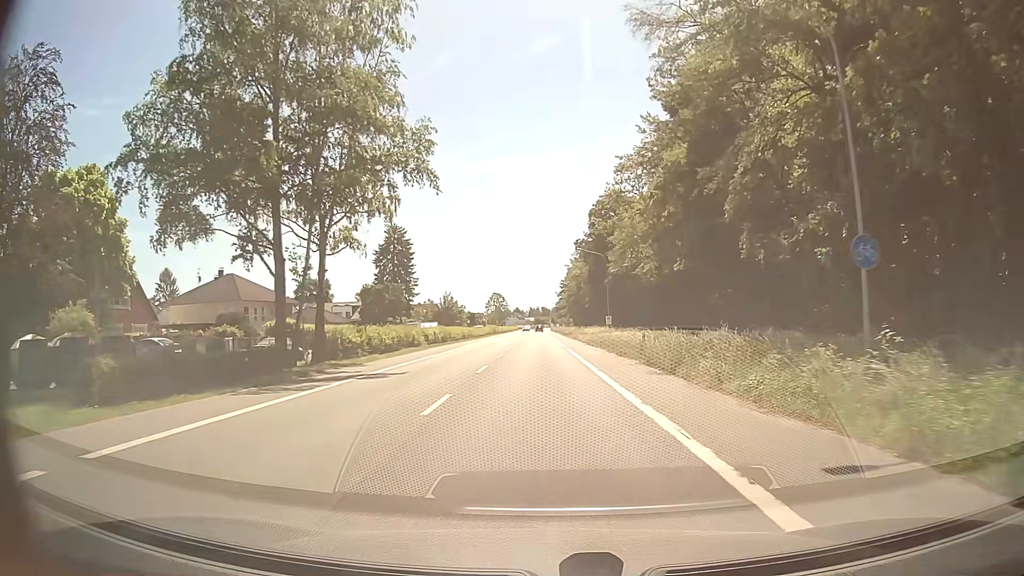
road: primary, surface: asphalt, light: Day
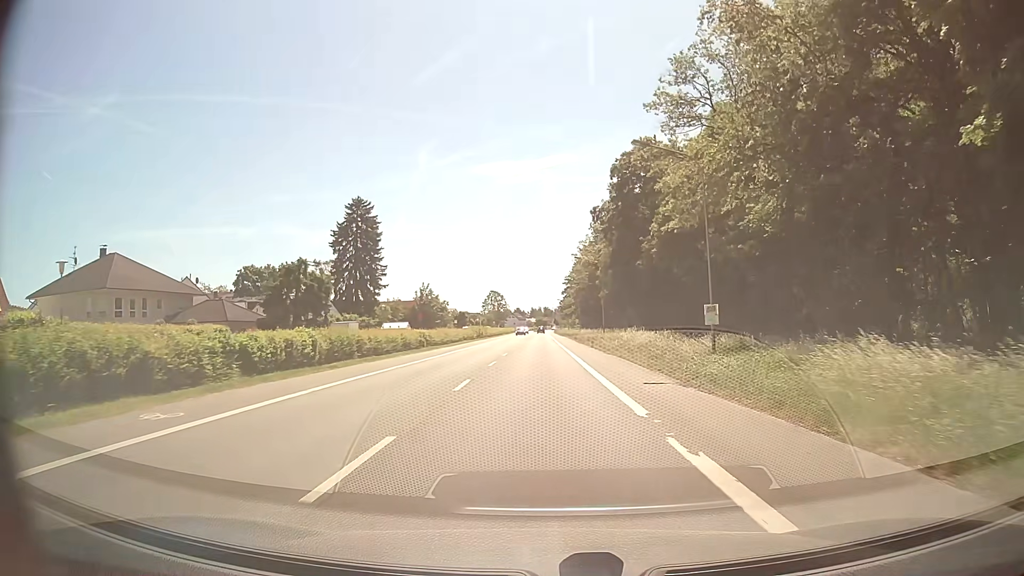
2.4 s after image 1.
(-0.1, +32.0) m; 0°
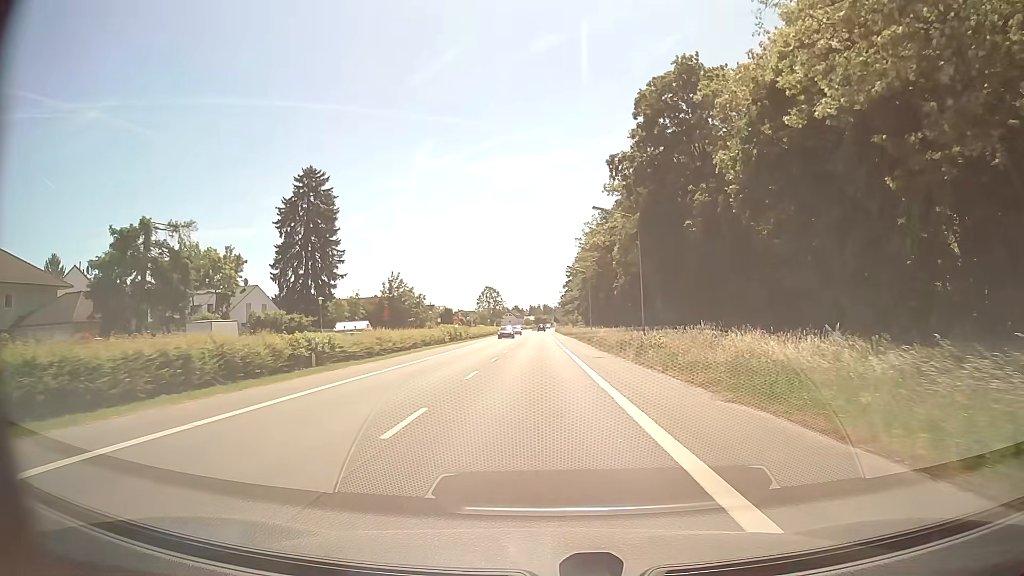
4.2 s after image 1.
(0.0, +23.9) m; 0°
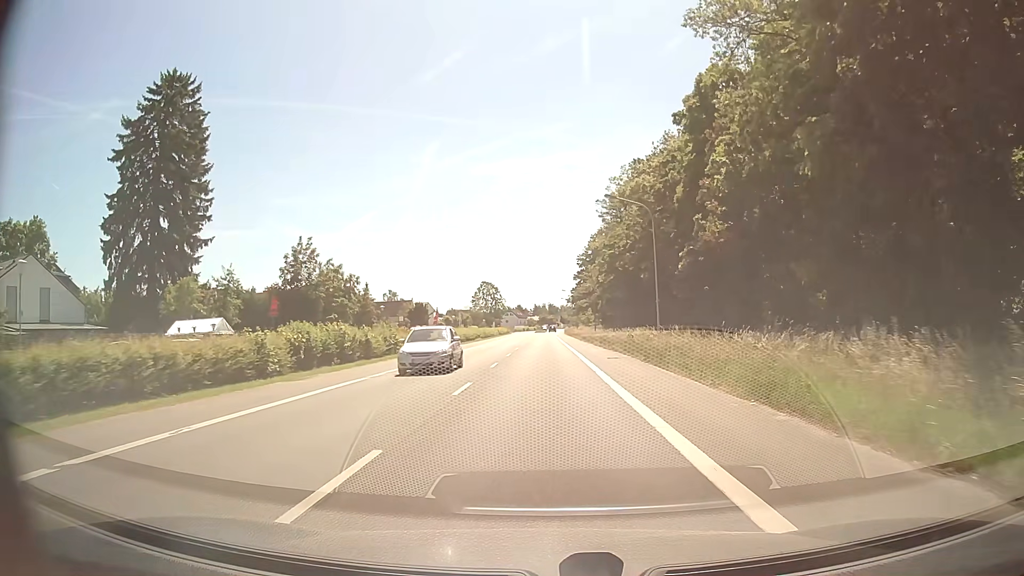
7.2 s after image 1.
(-0.2, +39.8) m; 0°
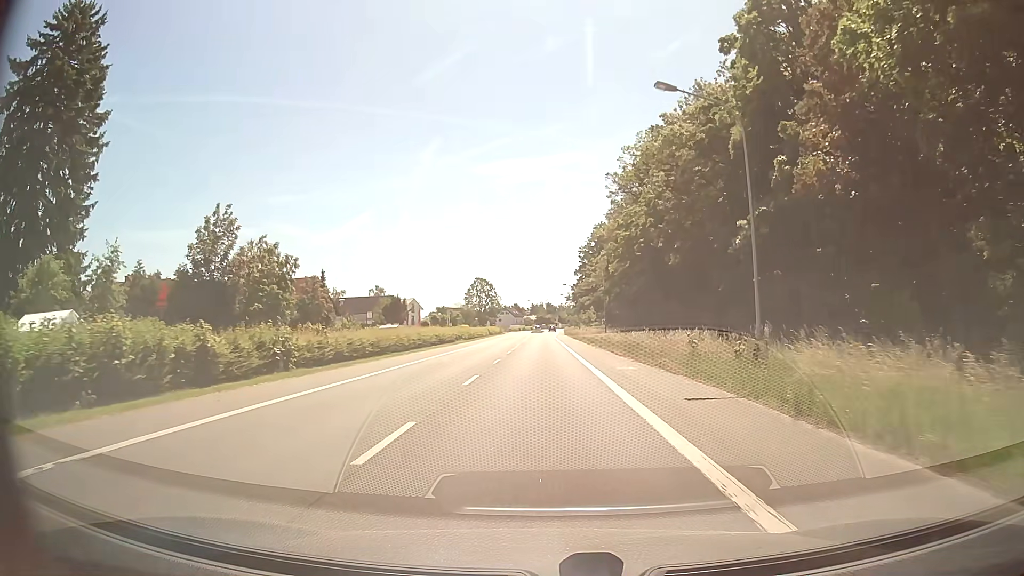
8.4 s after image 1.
(0.0, +15.9) m; 0°
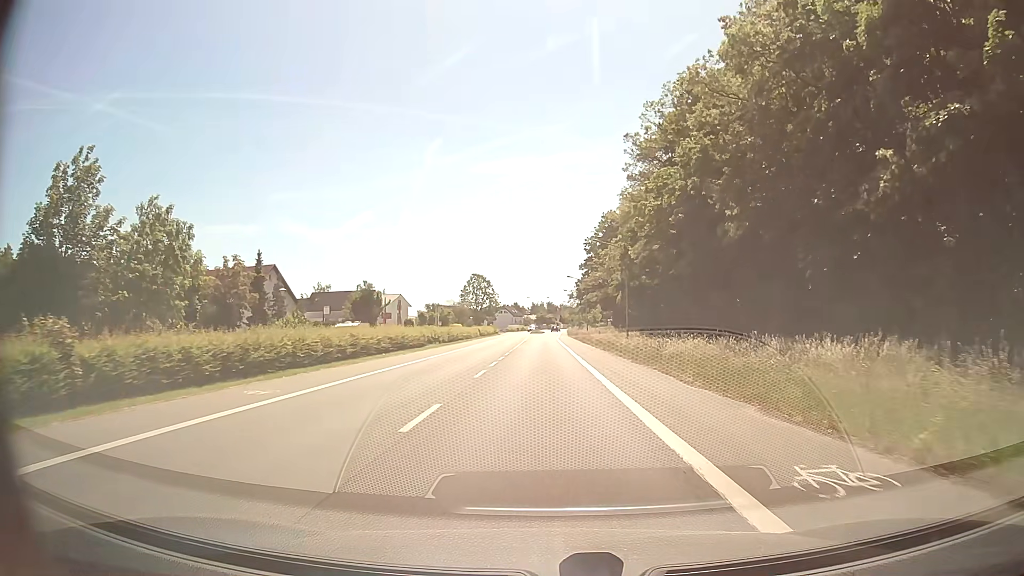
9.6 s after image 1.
(0.0, +15.8) m; 0°
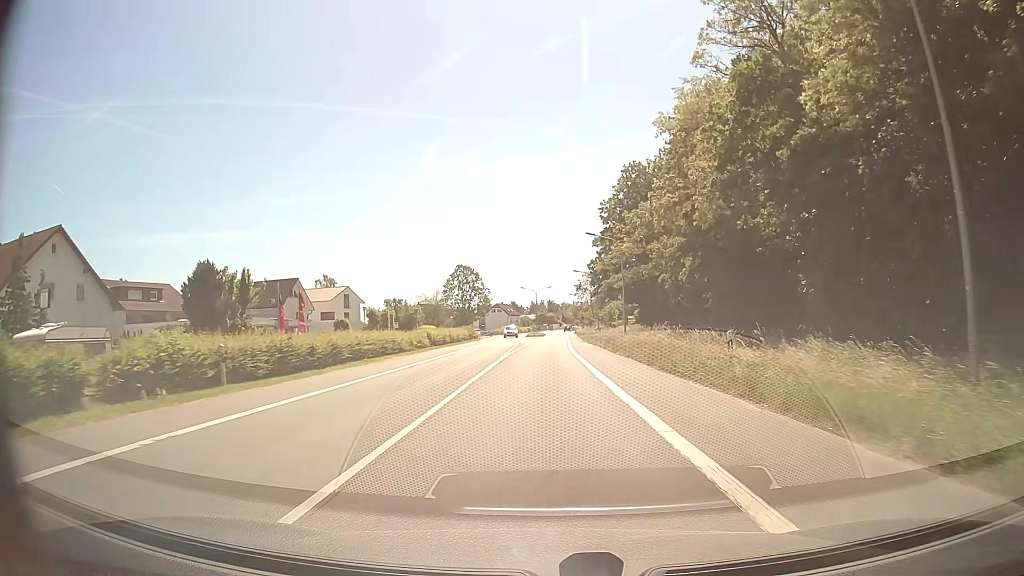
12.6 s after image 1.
(0.0, +38.4) m; 0°
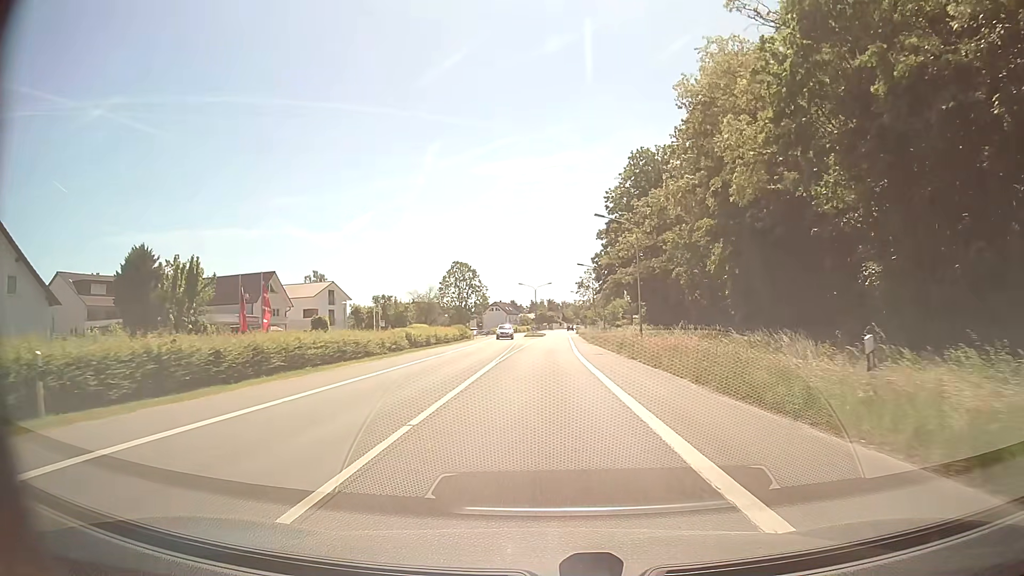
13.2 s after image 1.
(0.0, +7.5) m; 0°
(0, +10) (0, +20) (0, +30) (0, +40) (0, +50) (0, +60) (+1, +70) (+1, +80) (+1, +90) (+2, +100) m
